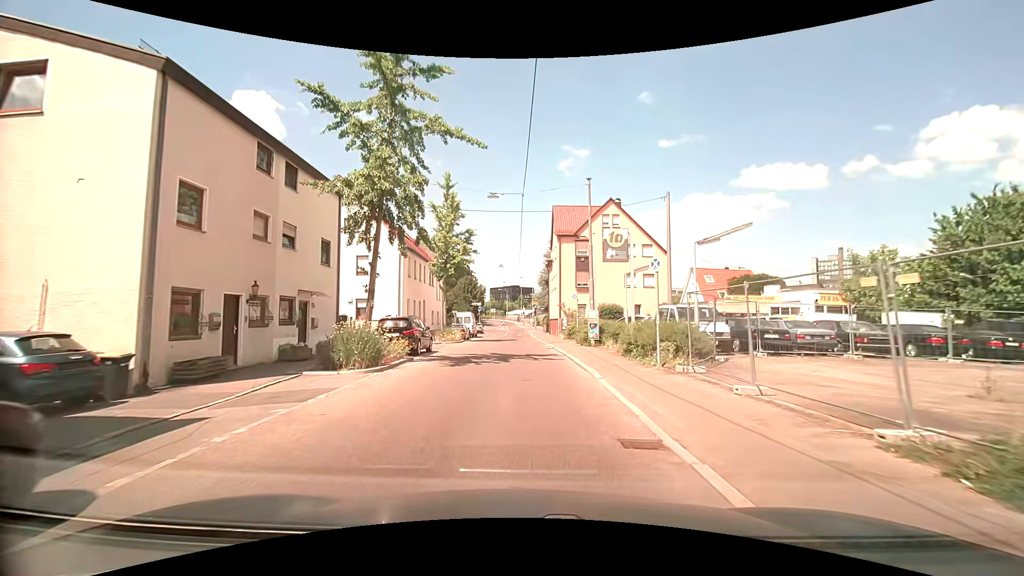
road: tertiary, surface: asphalt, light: Day
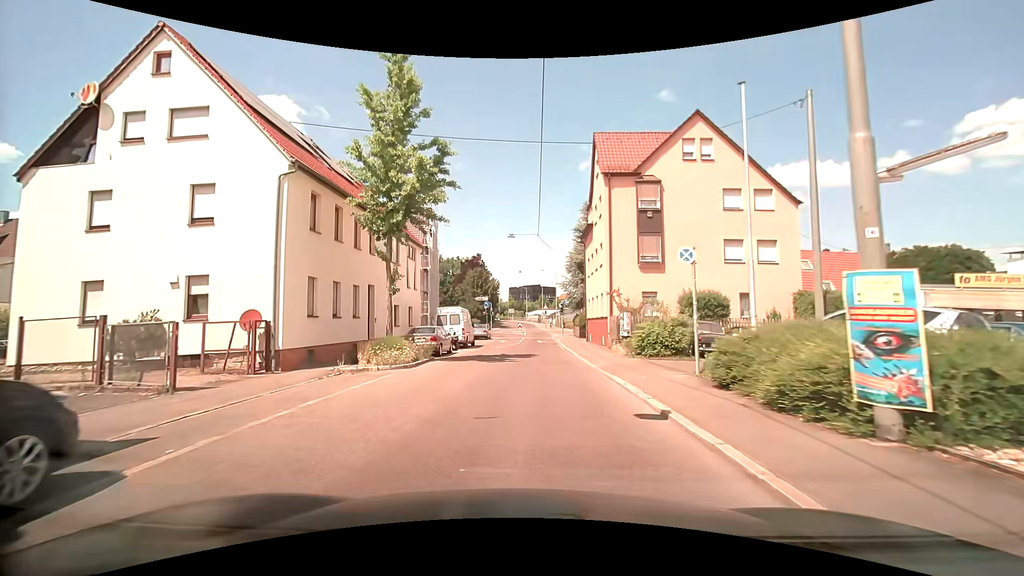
(+0.2, +19.2) m; -1°
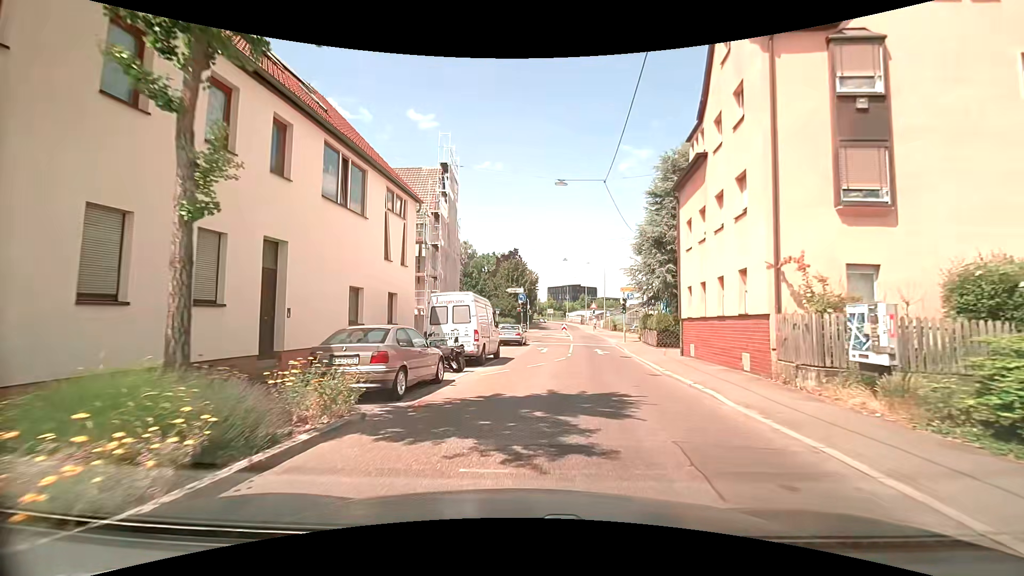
(-0.7, +13.3) m; -5°
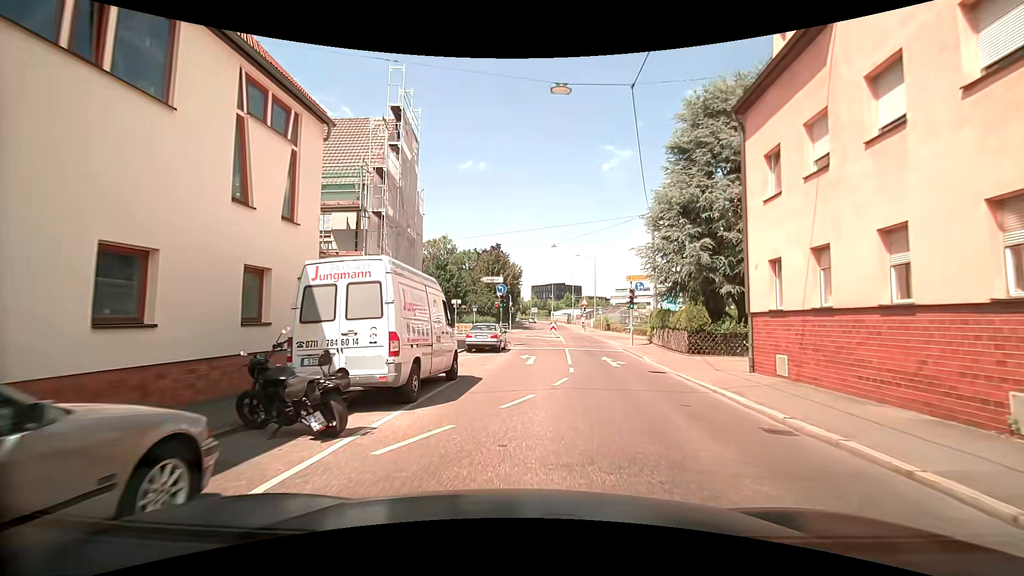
(+0.2, +8.6) m; +1°
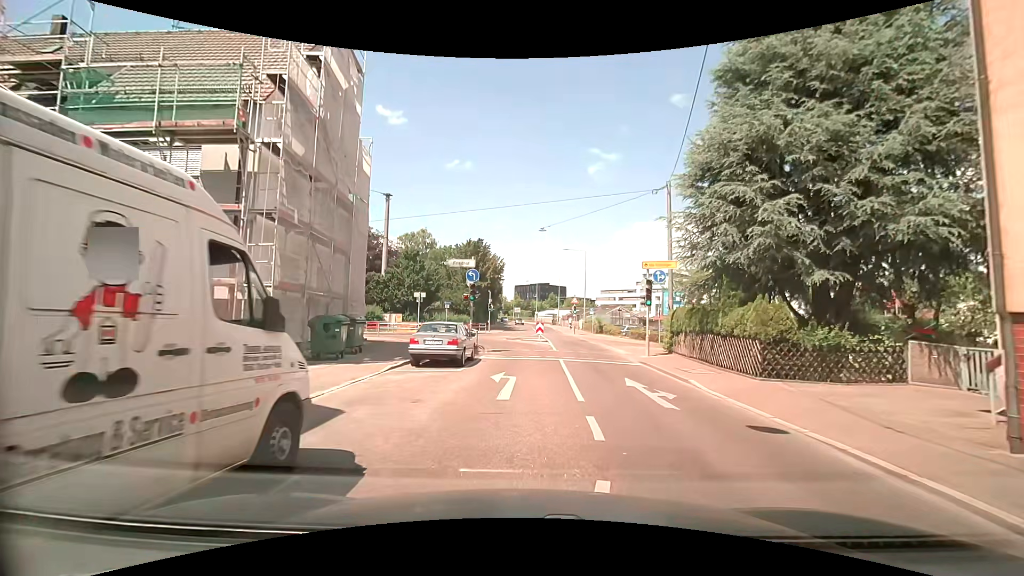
(+0.3, +8.1) m; +2°
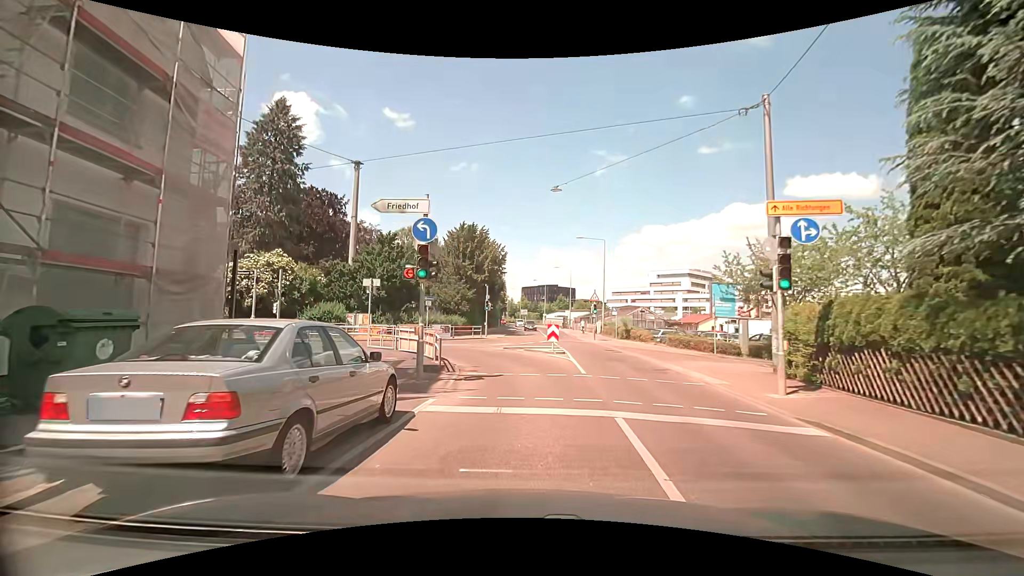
(+0.3, +11.3) m; -1°
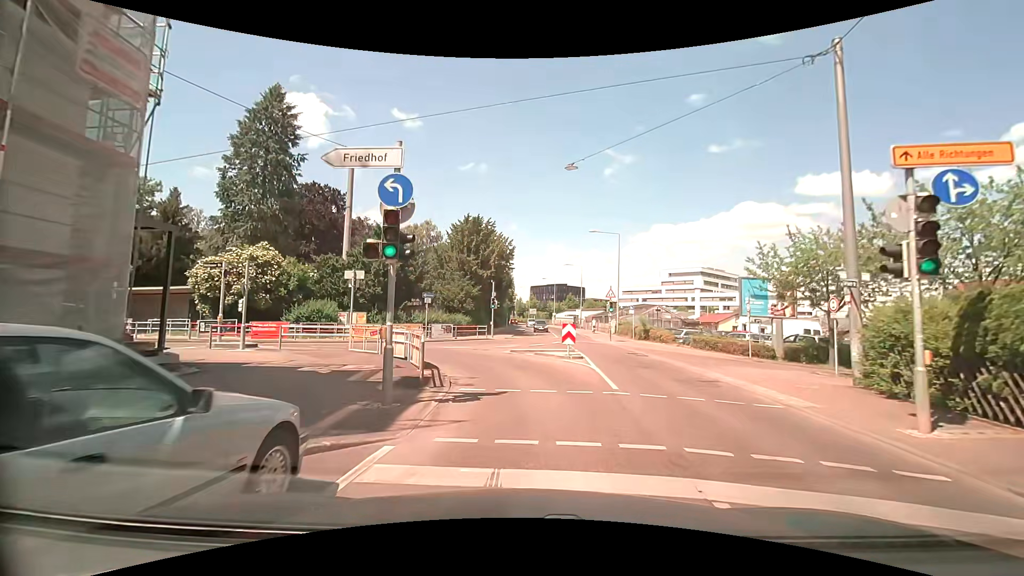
(0.0, +3.4) m; -1°
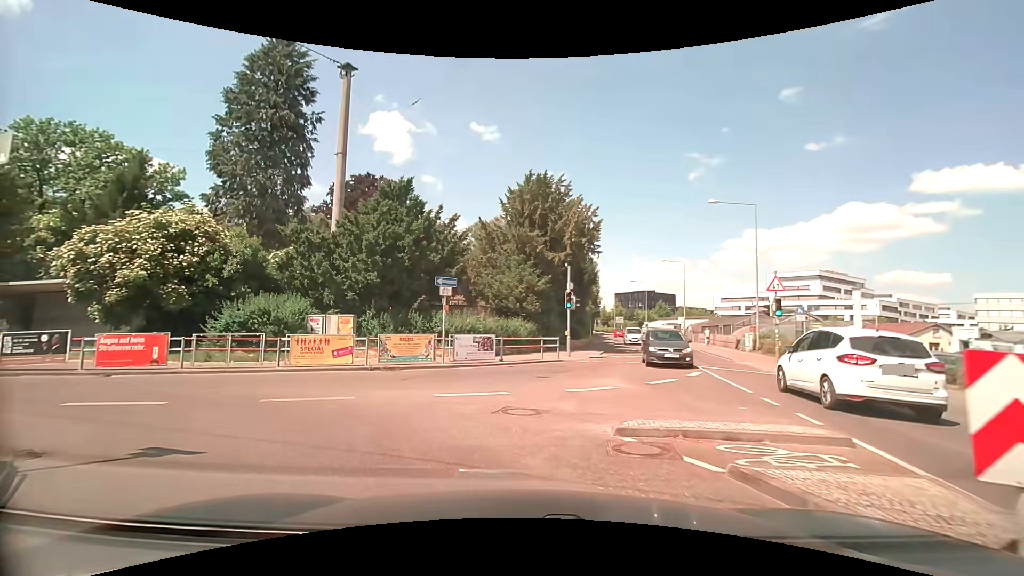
(-0.4, +15.0) m; -9°
